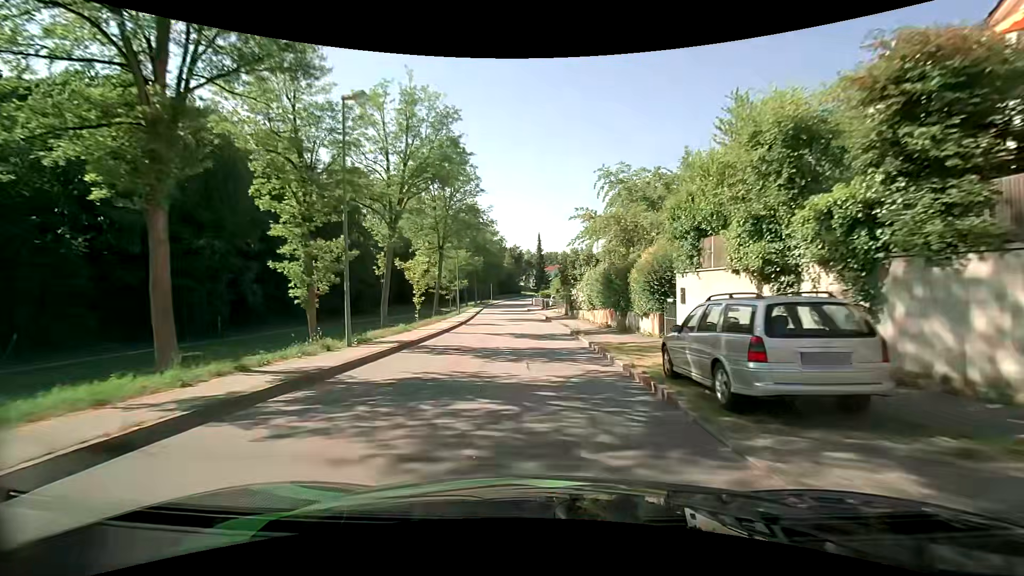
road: unclassified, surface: asphalt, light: Day
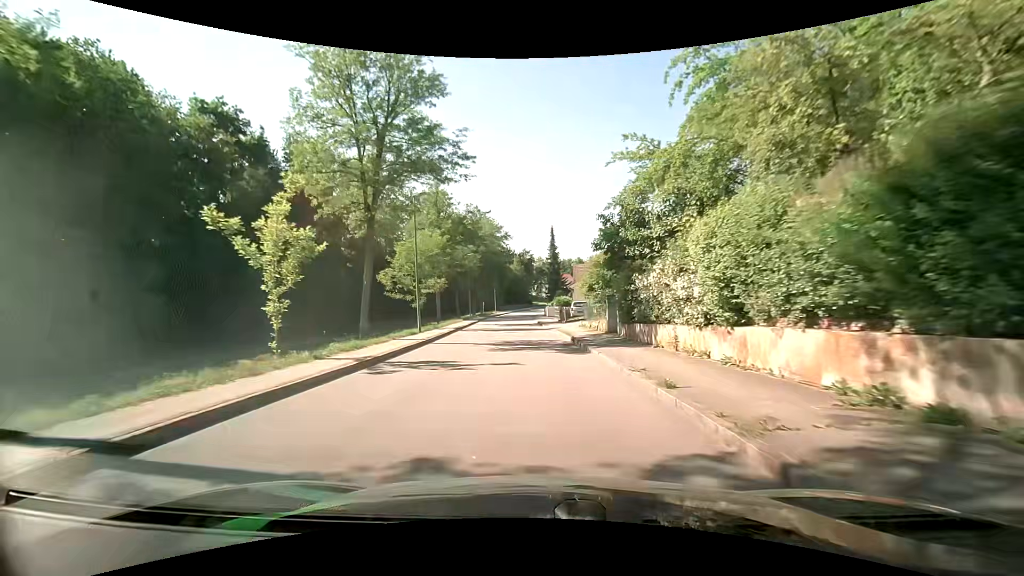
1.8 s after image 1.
(-0.2, +20.0) m; -1°
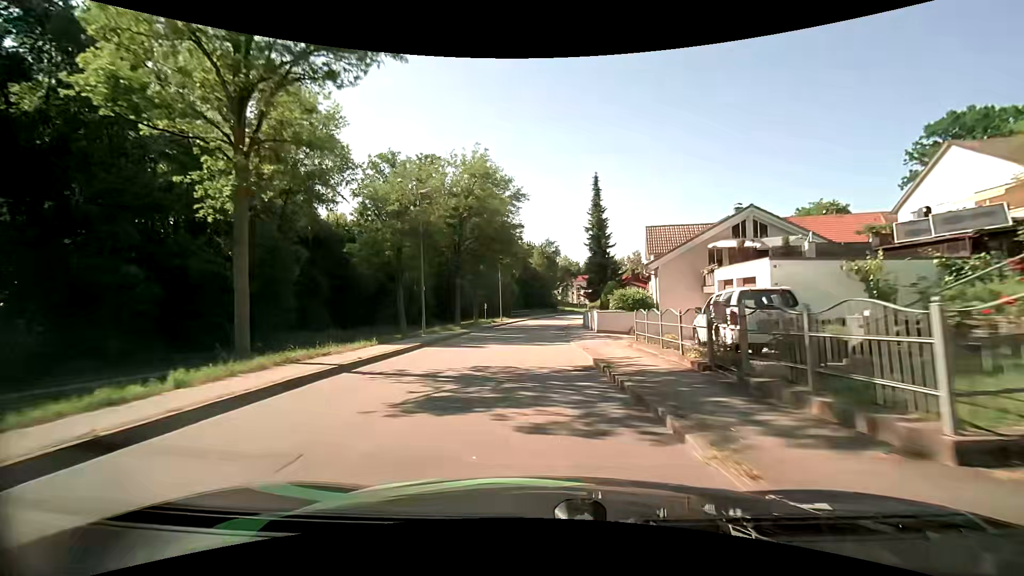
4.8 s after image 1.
(-1.0, +33.9) m; -2°
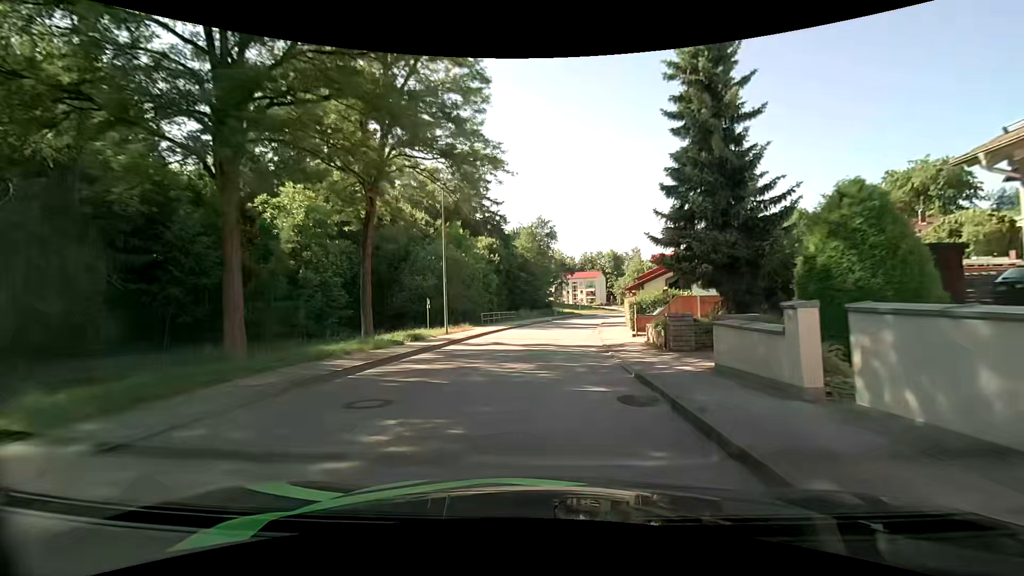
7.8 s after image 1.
(-0.3, +31.6) m; +1°
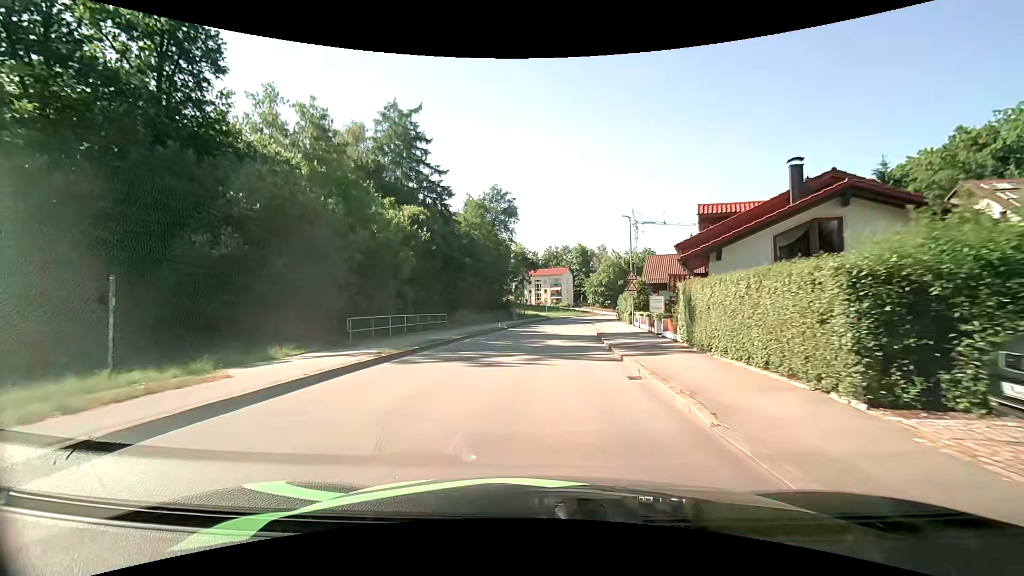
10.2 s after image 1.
(+1.0, +24.1) m; +5°
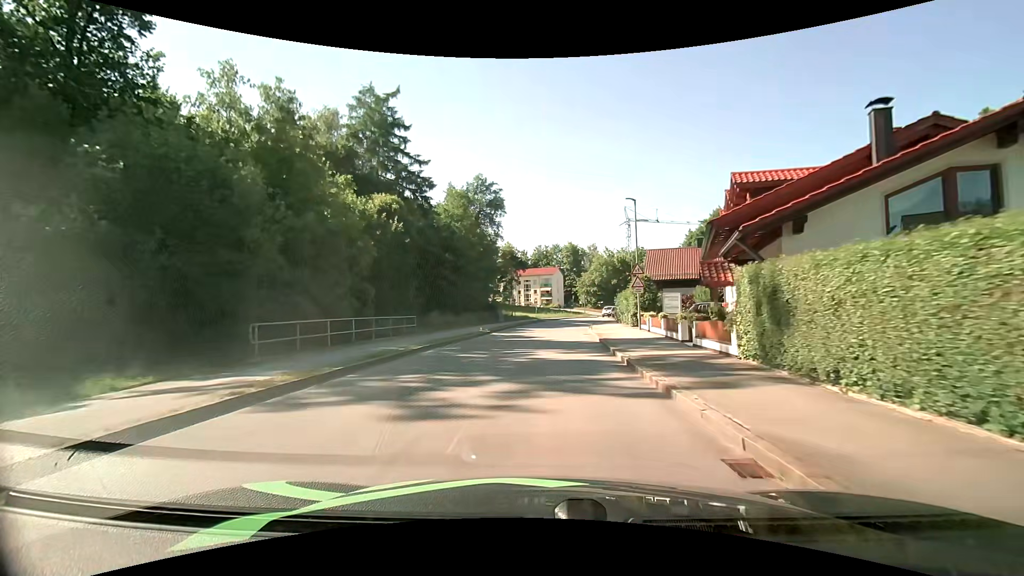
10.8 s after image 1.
(0.0, +6.0) m; +1°
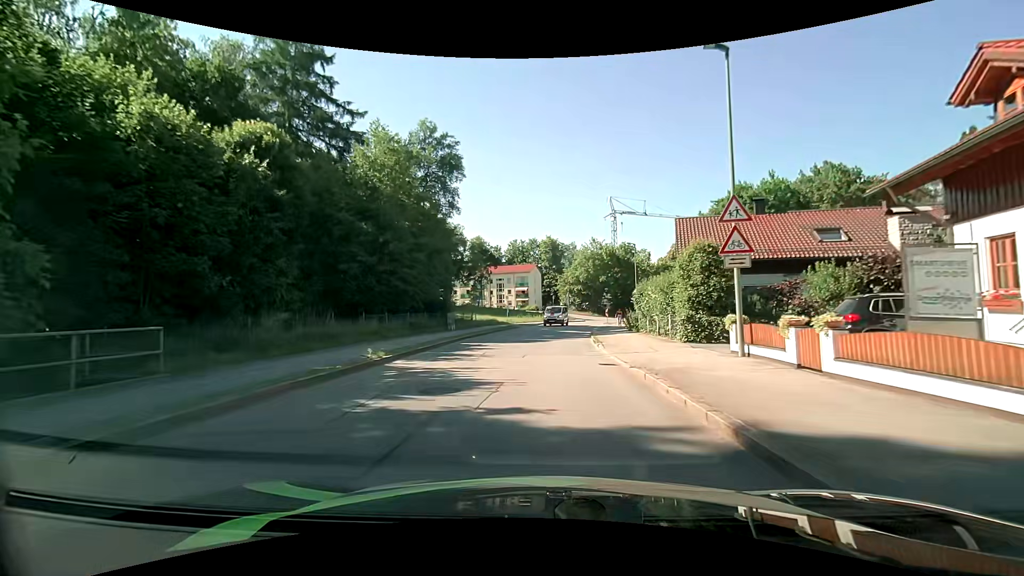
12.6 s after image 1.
(+0.5, +18.2) m; +3°
